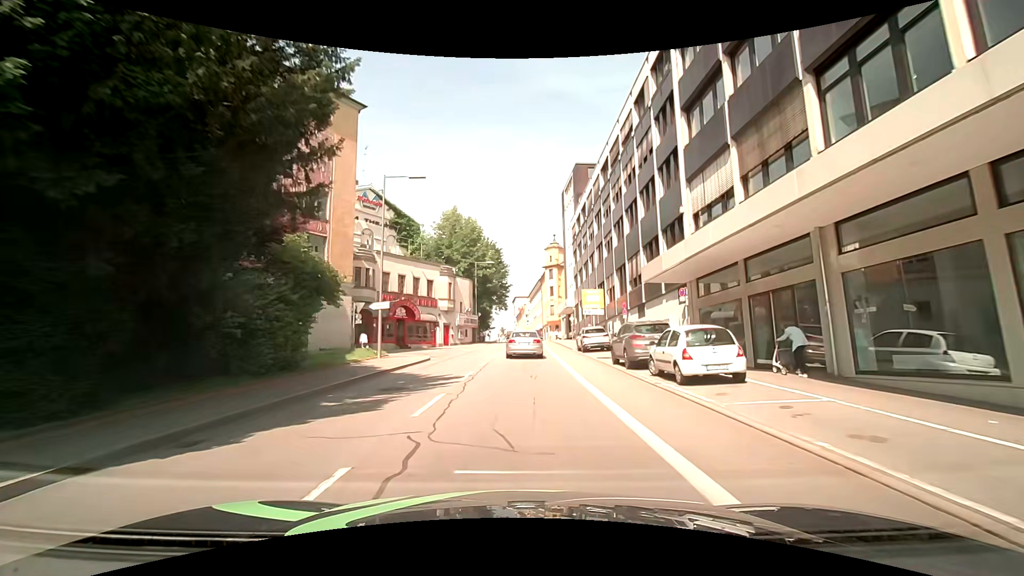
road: tertiary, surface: asphalt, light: Day
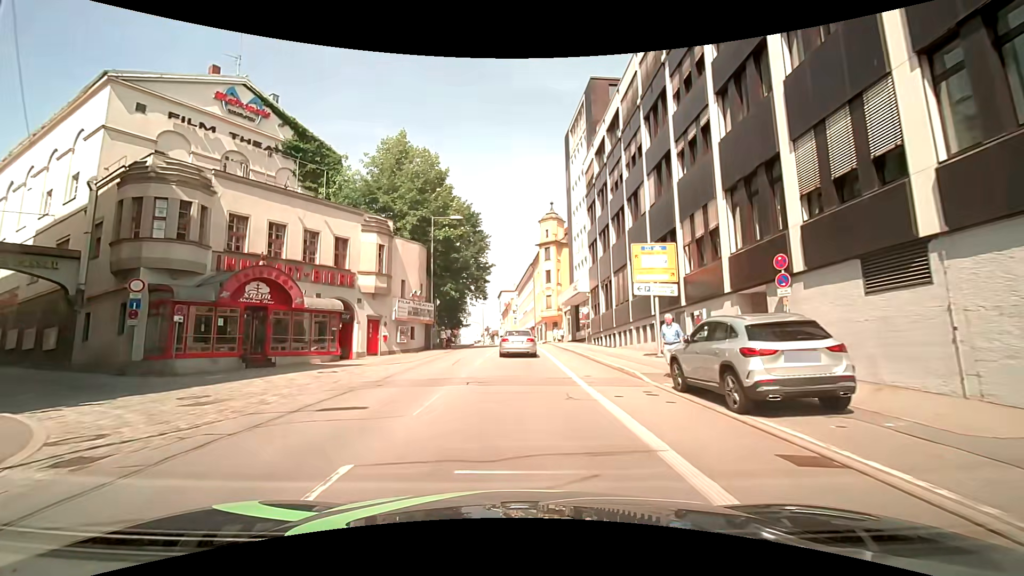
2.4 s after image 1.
(+0.2, +23.8) m; +1°
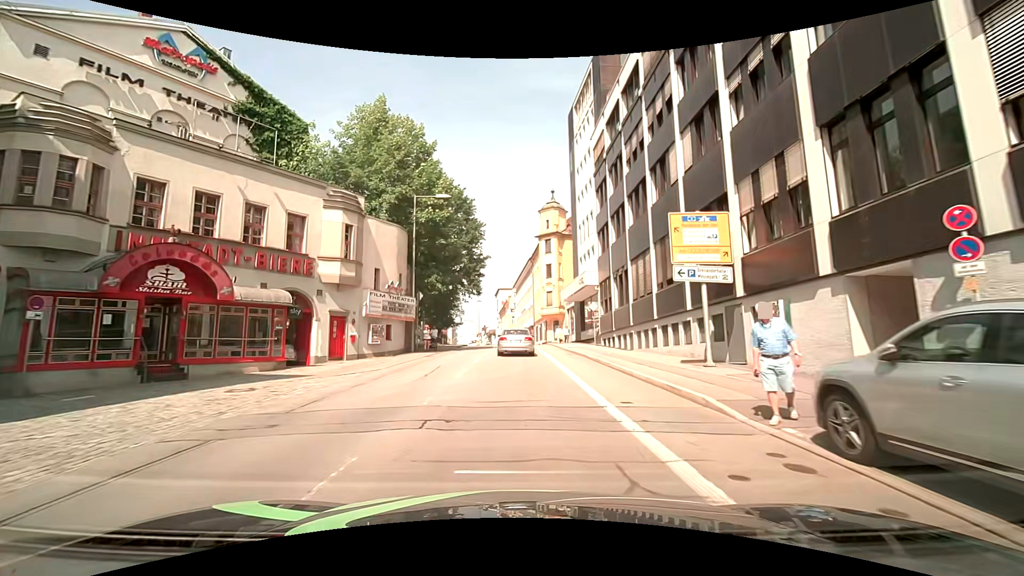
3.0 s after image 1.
(0.0, +5.8) m; +1°
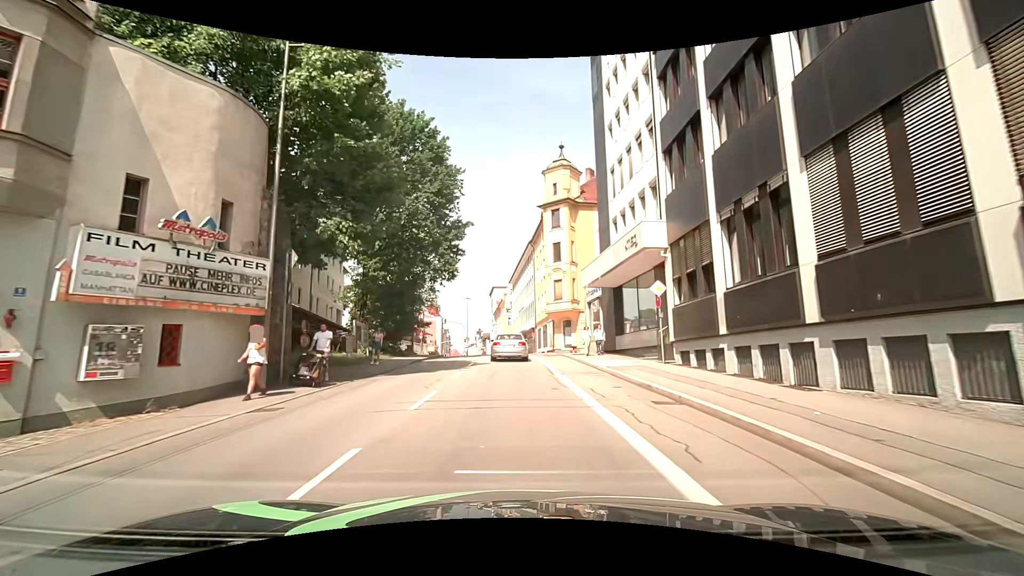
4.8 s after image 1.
(-0.1, +17.7) m; +1°
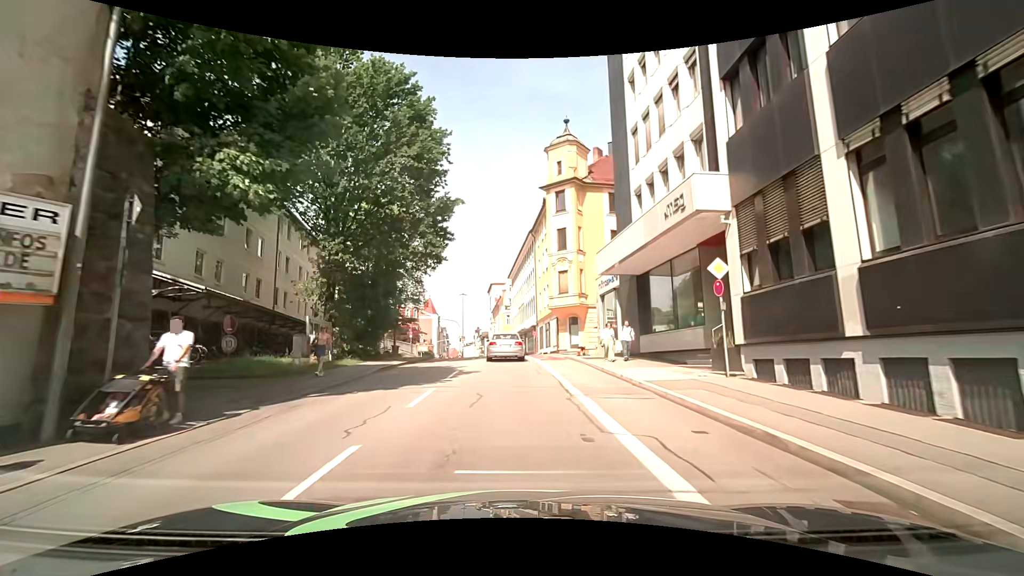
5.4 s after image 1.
(-0.1, +5.8) m; -1°
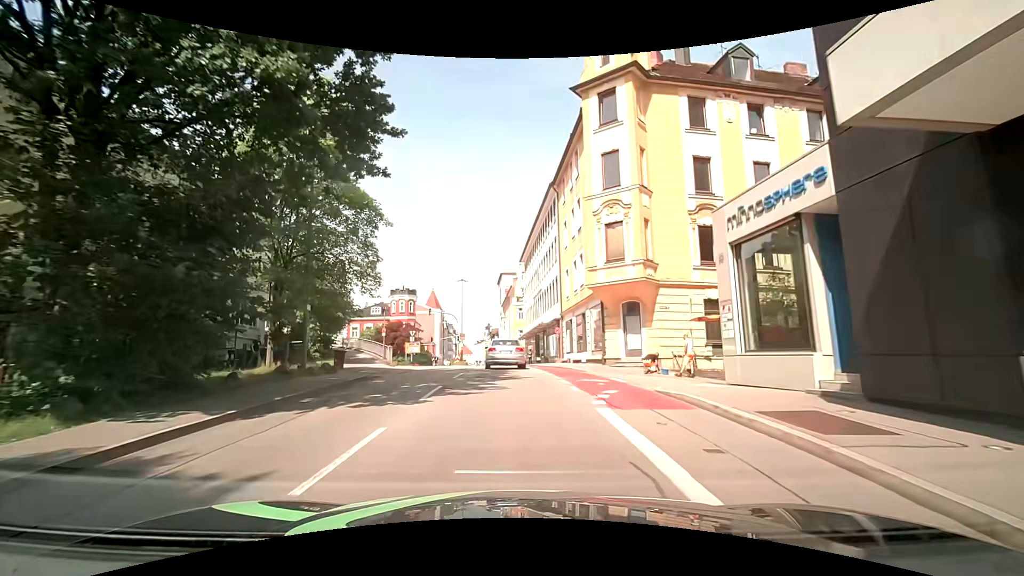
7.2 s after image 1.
(-0.3, +16.9) m; -1°
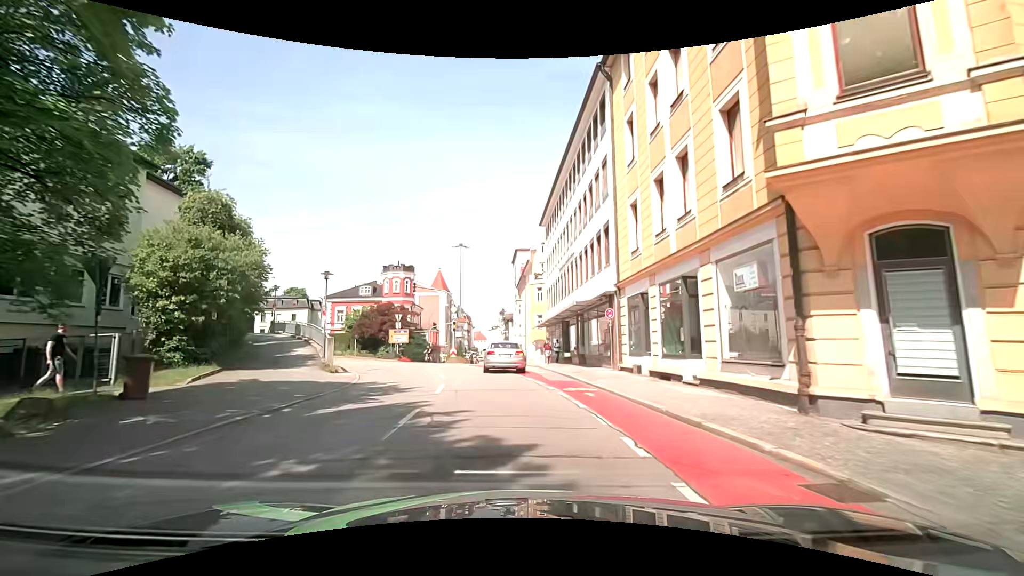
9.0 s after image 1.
(-0.3, +16.0) m; 0°
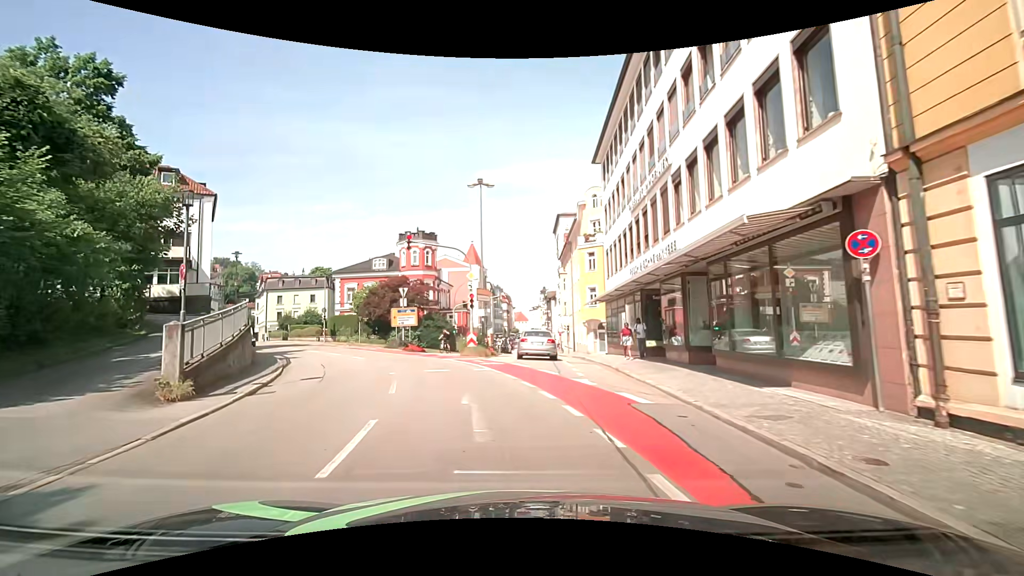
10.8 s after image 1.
(-0.8, +13.6) m; -6°
